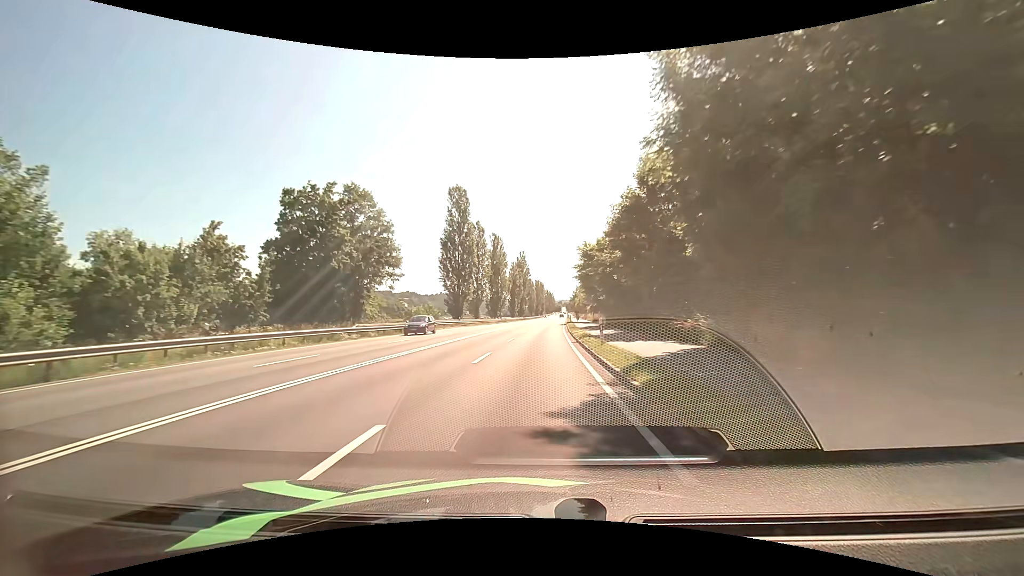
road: primary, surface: asphalt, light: Day
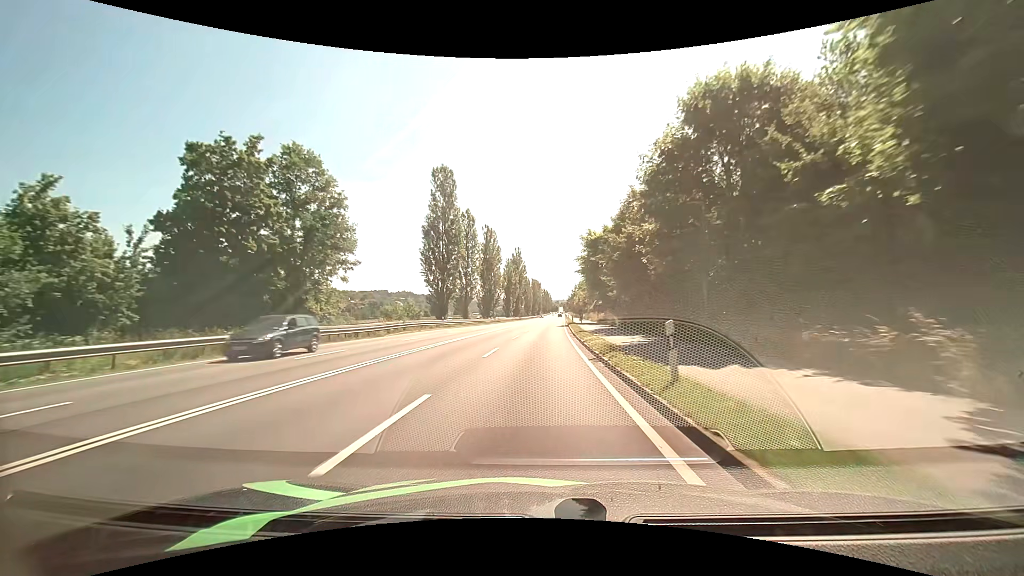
(0.0, +9.9) m; +1°
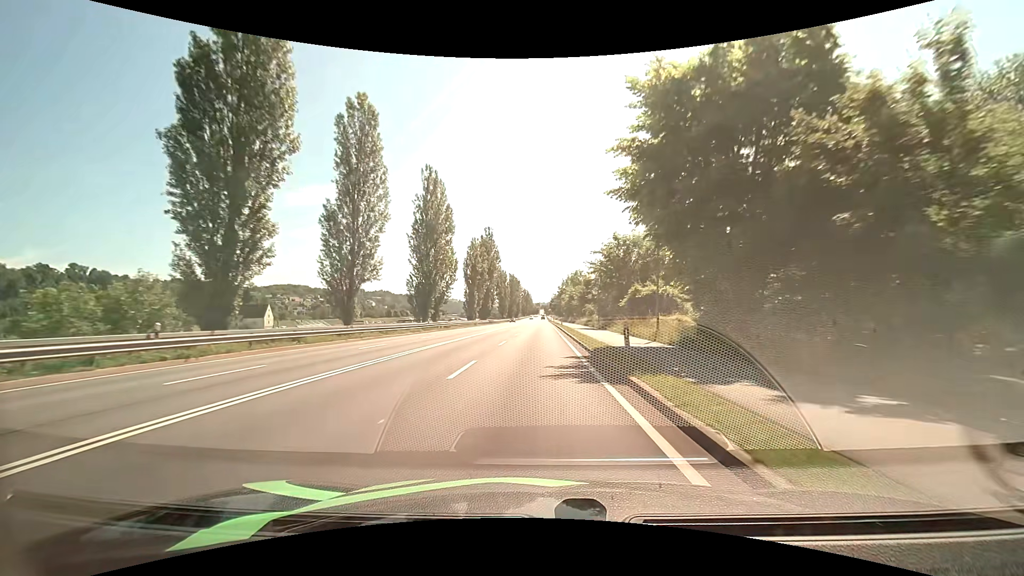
(+0.8, +41.4) m; +2°
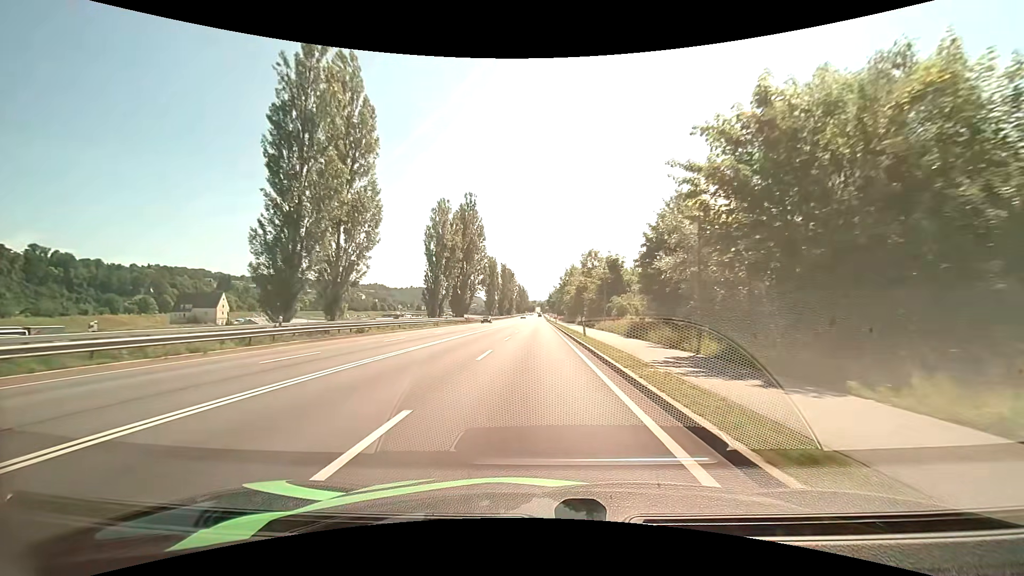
(0.0, +32.0) m; 0°
(0, +10) (0, +20) (0, +30) (0, +40) (0, +50) (0, +60) (0, +70) (0, +80) (0, +90) (0, +100) m
